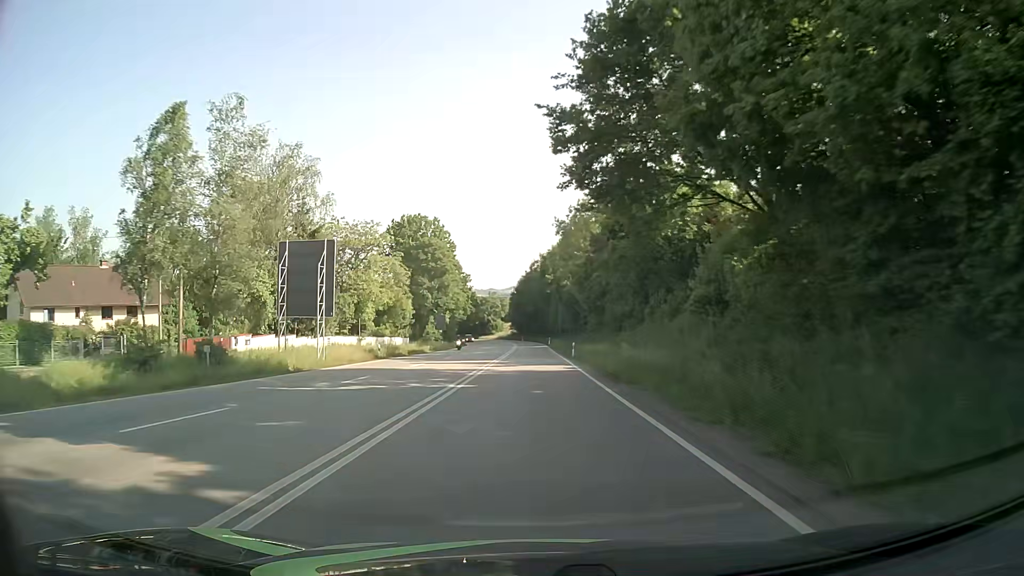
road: primary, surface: asphalt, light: Day
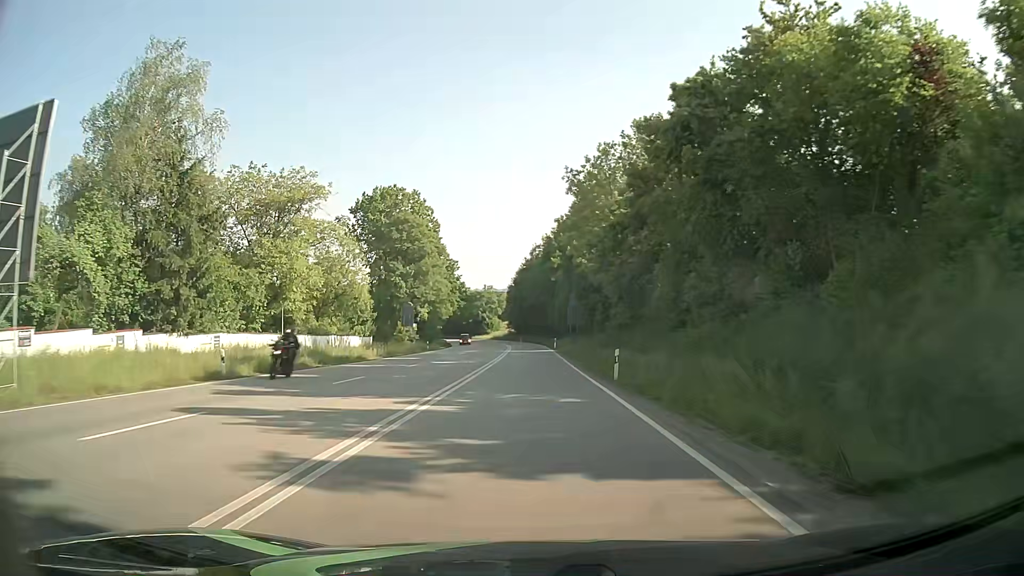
(-0.1, +24.9) m; -1°
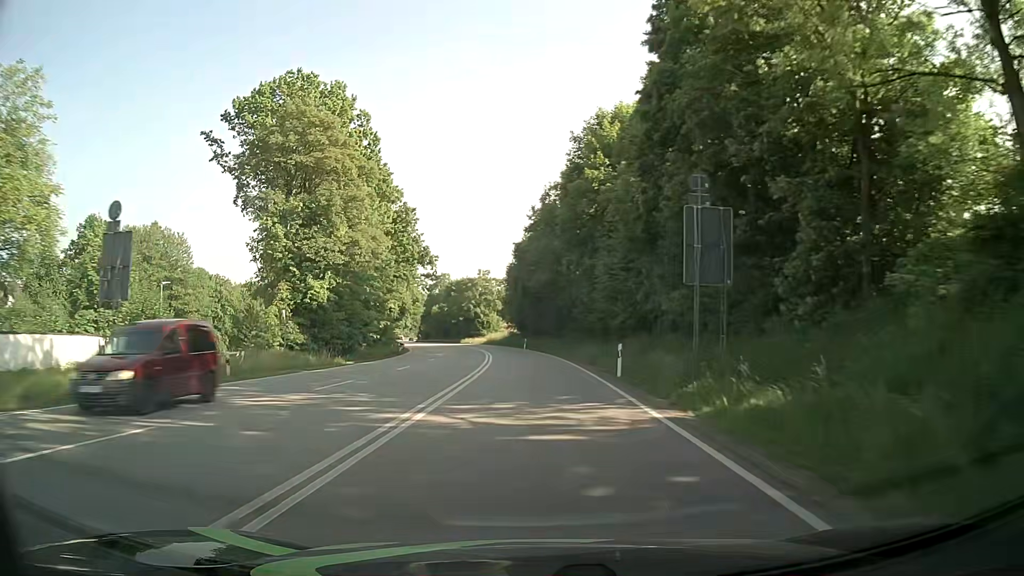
(+0.1, +50.0) m; 0°
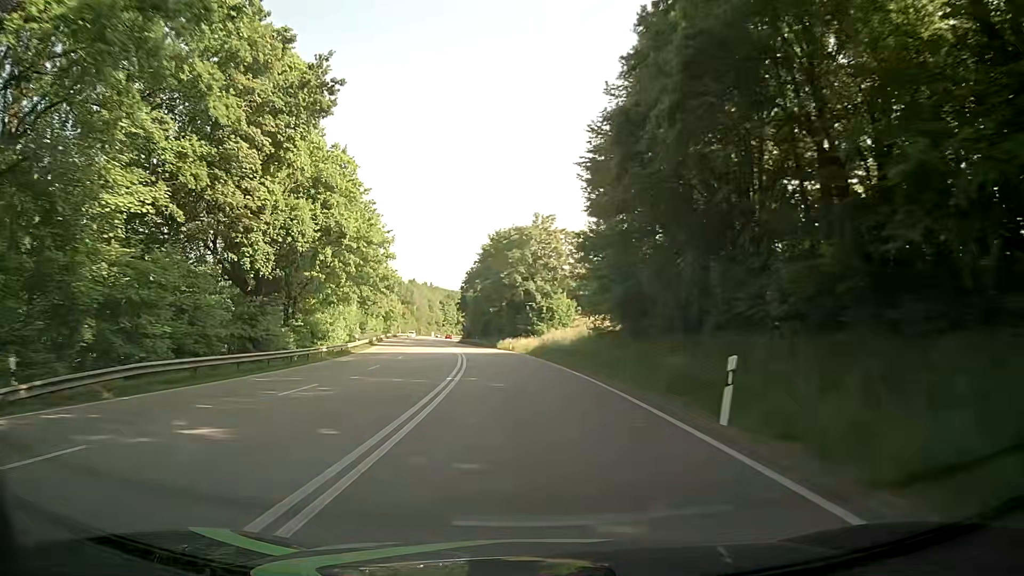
(-2.9, +62.5) m; -7°
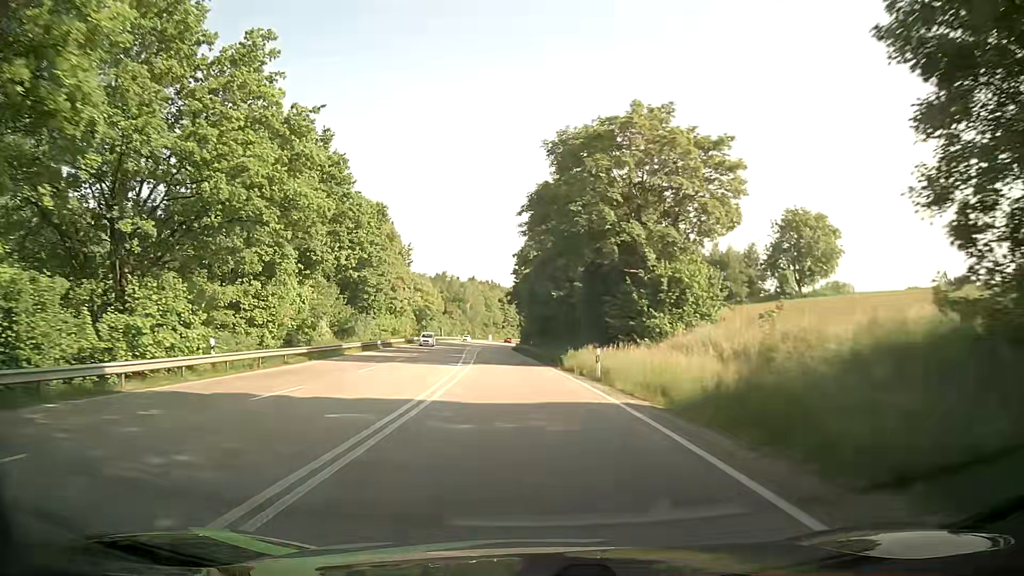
(-1.8, +37.5) m; -6°
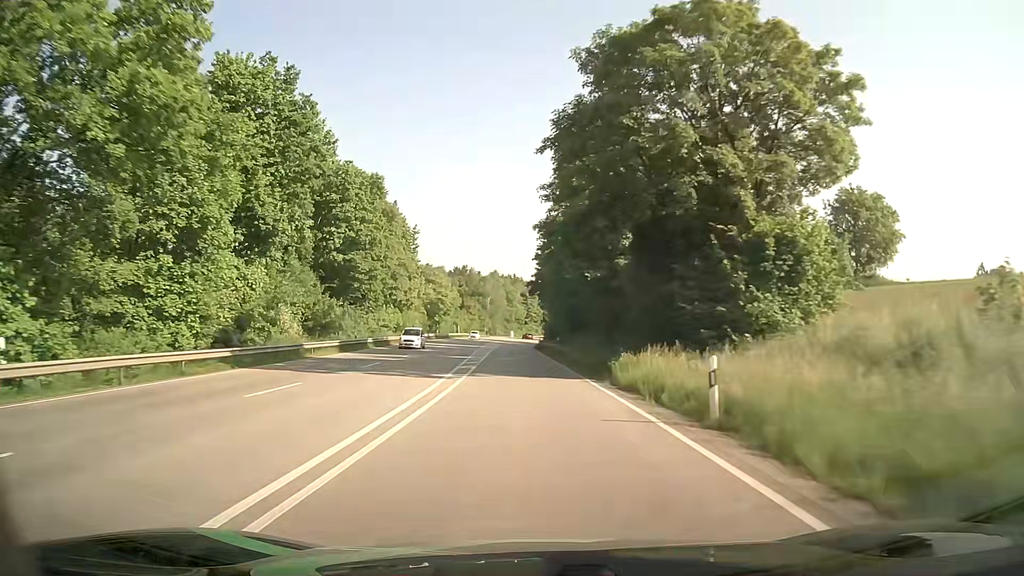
(-0.2, +12.5) m; -2°
(0, +10) (0, +20) (-1, +30) (-1, +40) (-2, +50) (-2, +60) (-2, +70) (-3, +80) (-3, +90) (-3, +100) m
